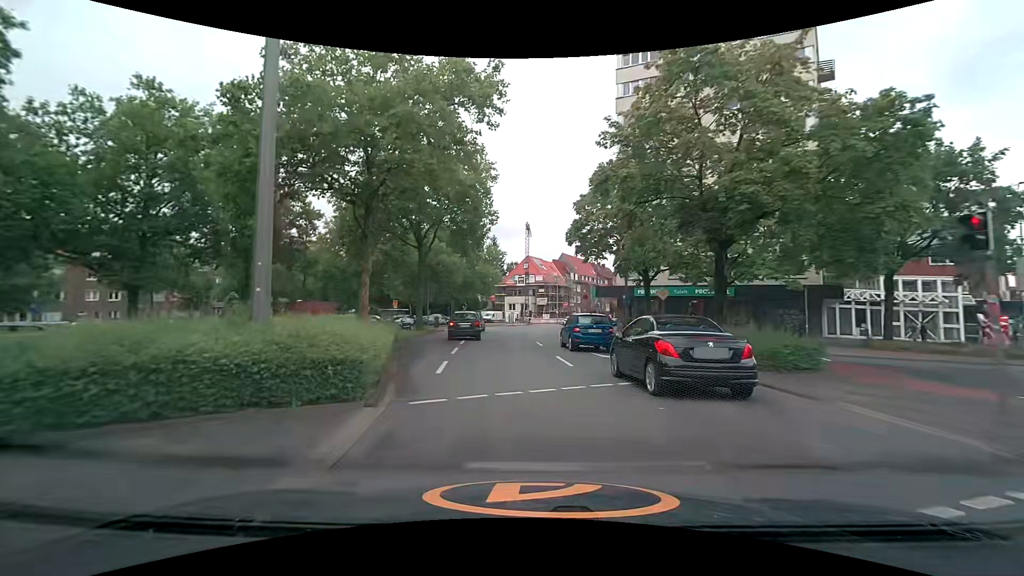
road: tertiary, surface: asphalt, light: Day
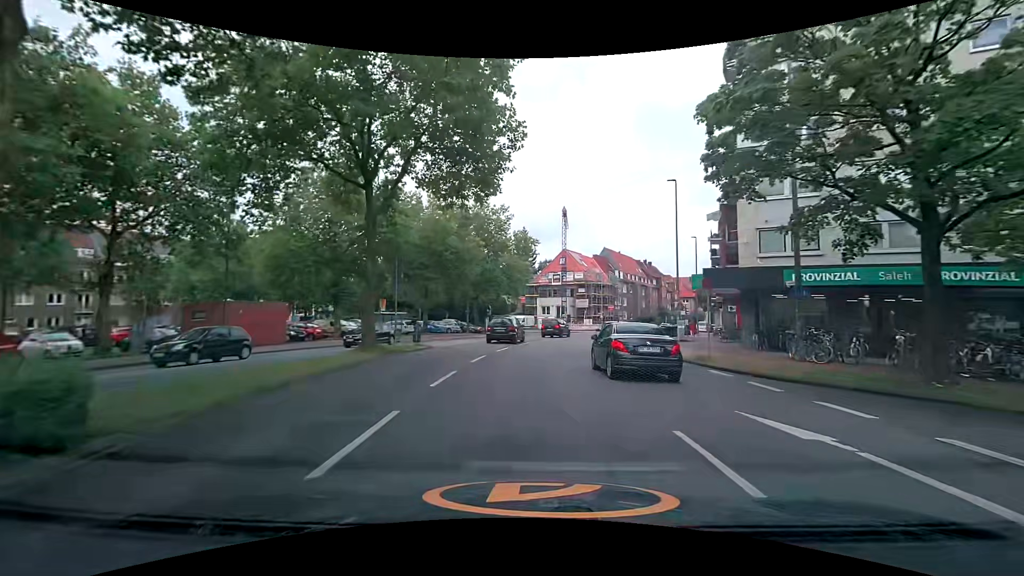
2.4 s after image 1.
(-1.0, +19.2) m; -4°
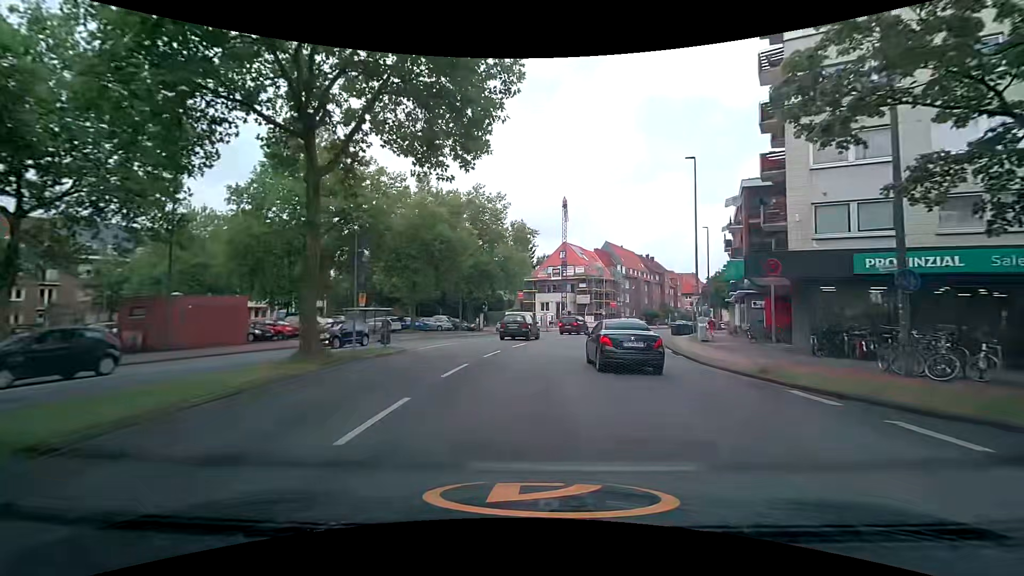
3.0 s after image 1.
(0.0, +4.9) m; 0°
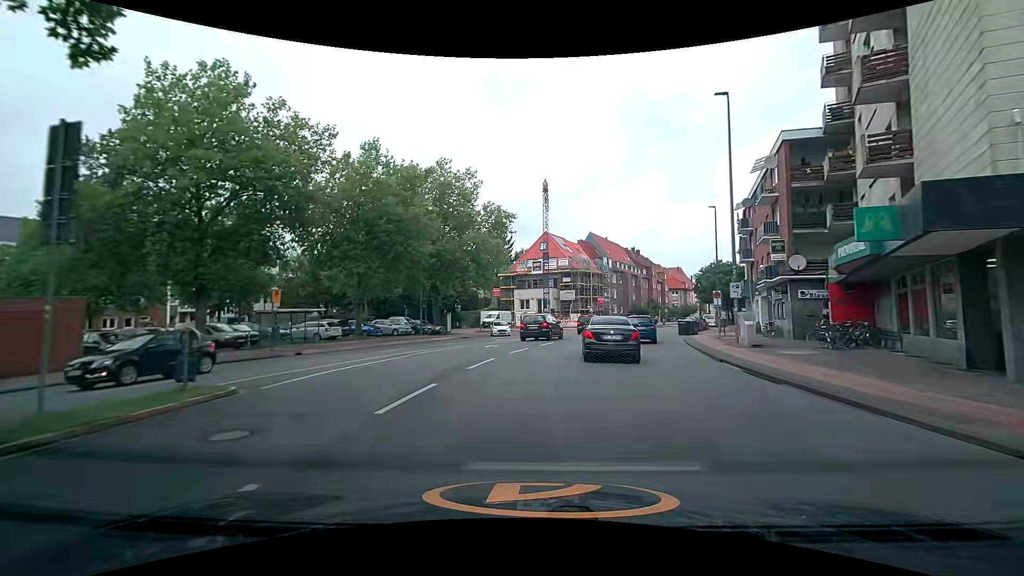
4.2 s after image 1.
(+0.3, +10.1) m; +3°
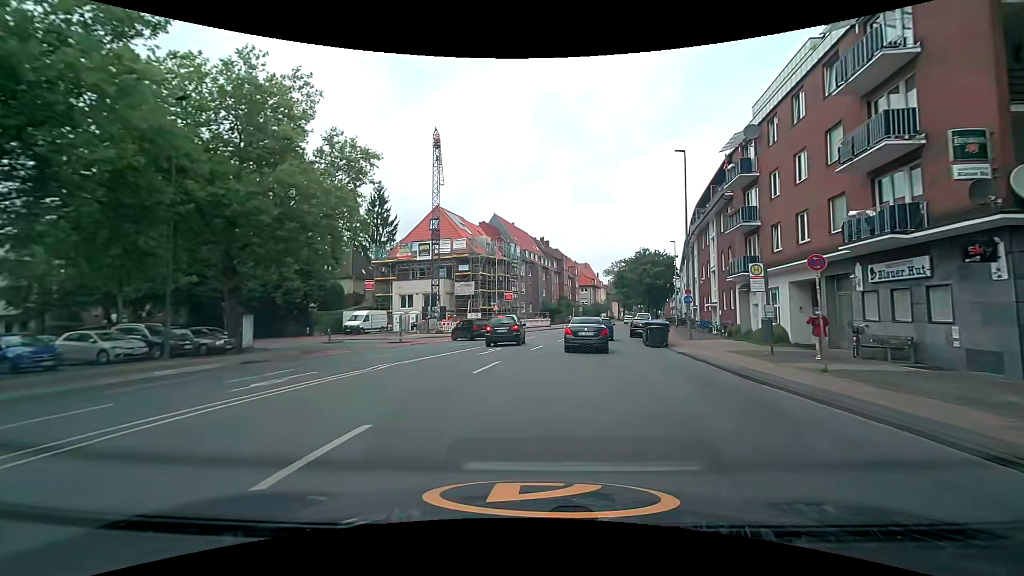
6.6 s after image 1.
(+1.5, +20.1) m; +11°
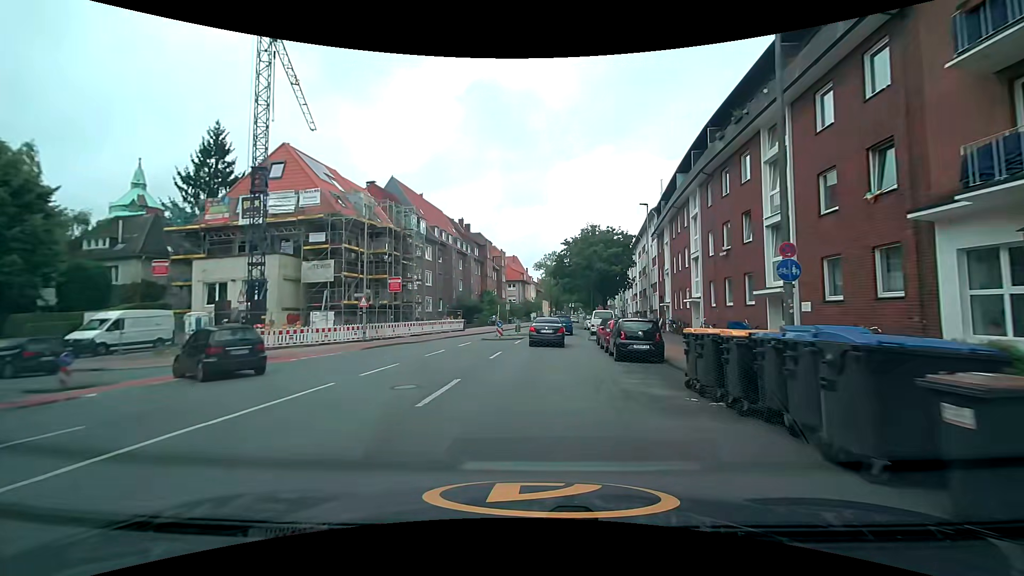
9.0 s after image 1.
(+2.1, +21.9) m; +8°
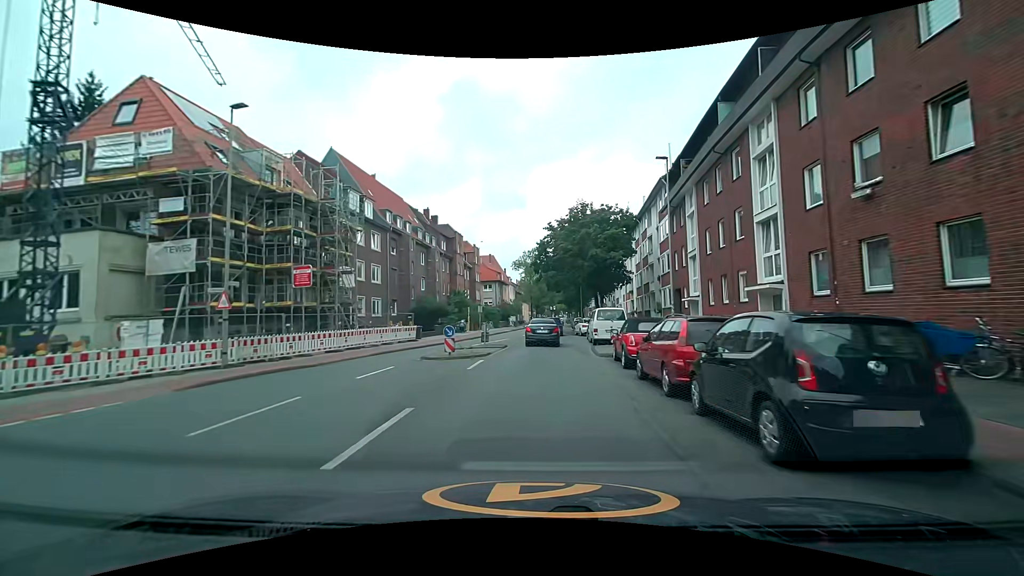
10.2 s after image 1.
(+0.1, +12.3) m; +2°
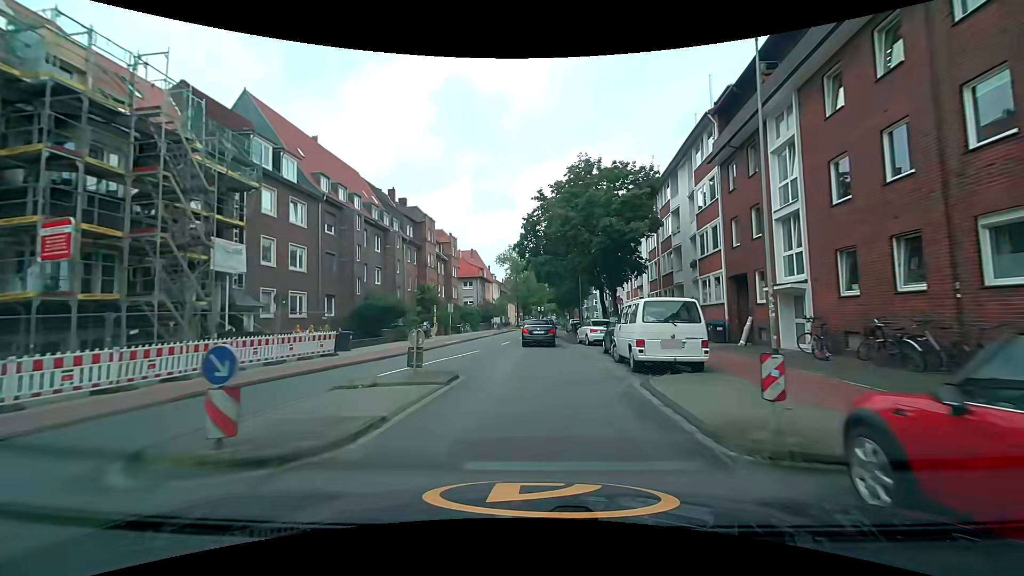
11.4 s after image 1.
(+0.2, +12.9) m; +2°
(0, +10) (0, +20) (0, +30) (+1, +40) (+1, +50) (+2, +60) (+2, +70) (+3, +80) (+3, +90) (+3, +100) m
